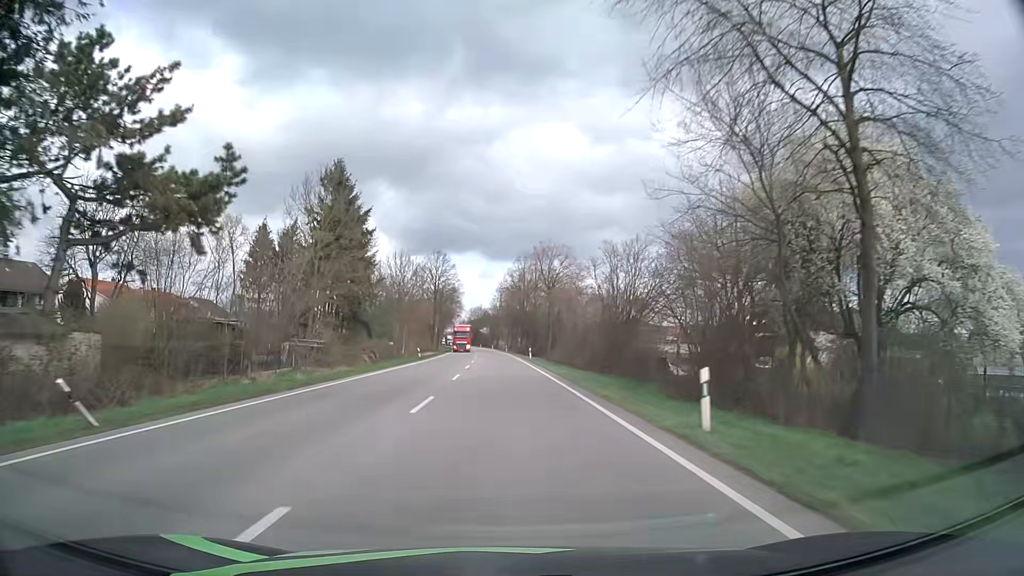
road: primary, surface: asphalt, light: Day
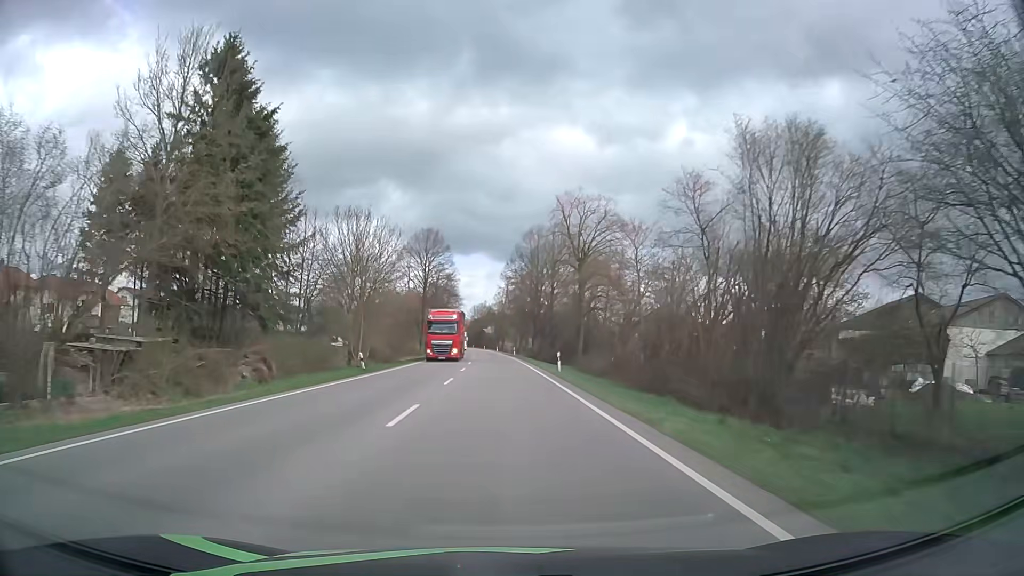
(-0.1, +26.1) m; -1°
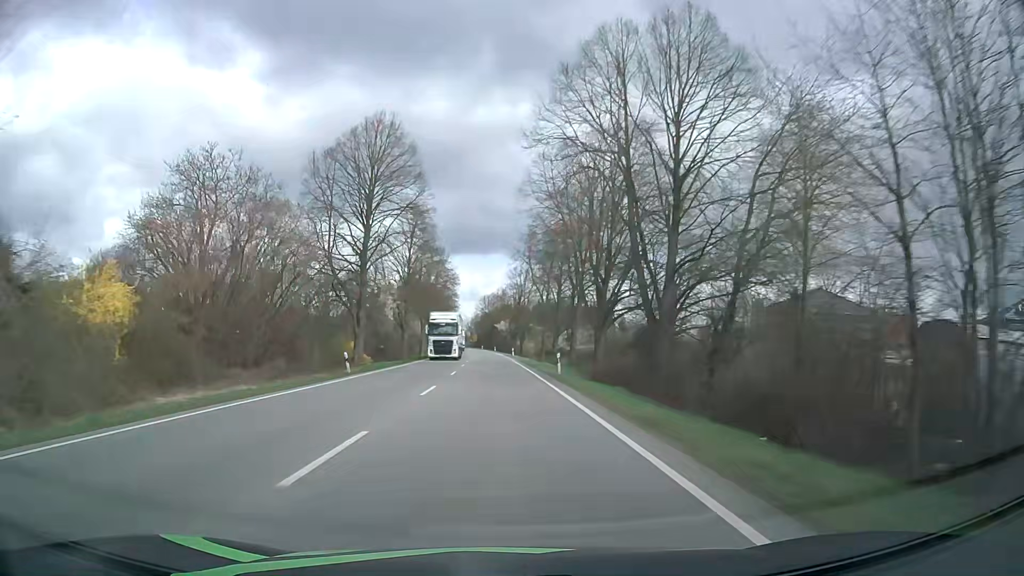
(-0.4, +52.7) m; -1°
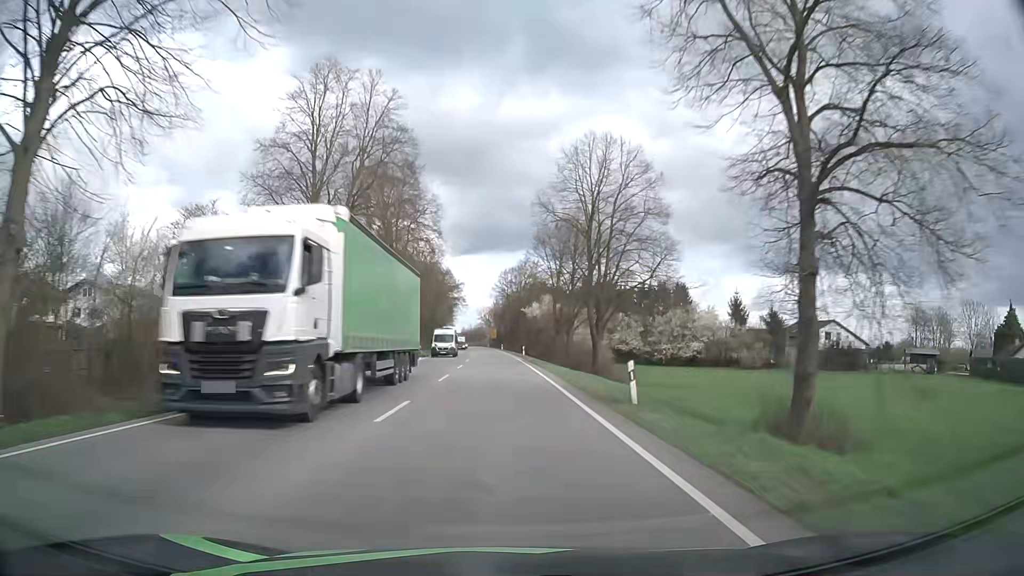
(-1.4, +66.3) m; -2°
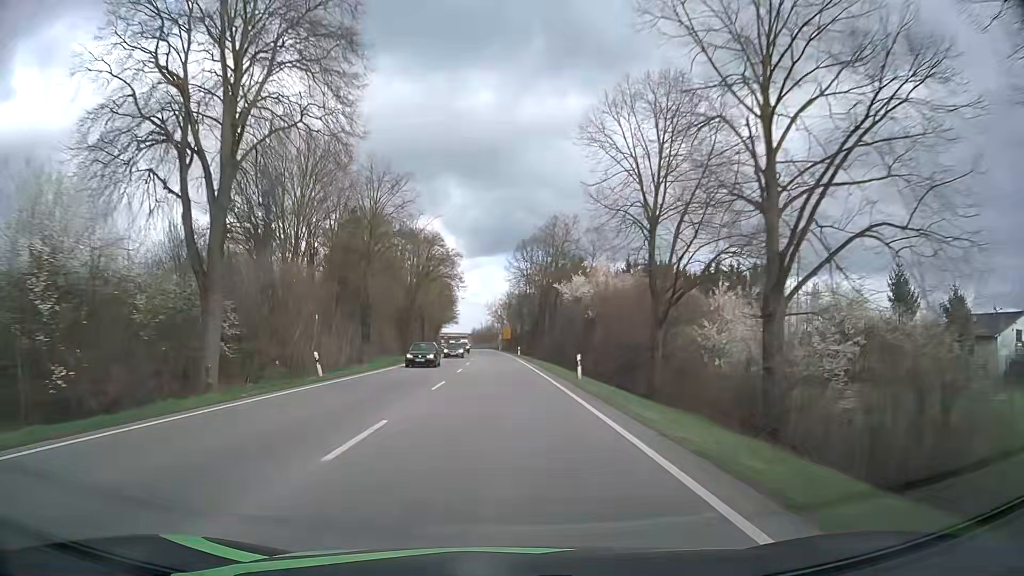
(-0.4, +39.7) m; -1°
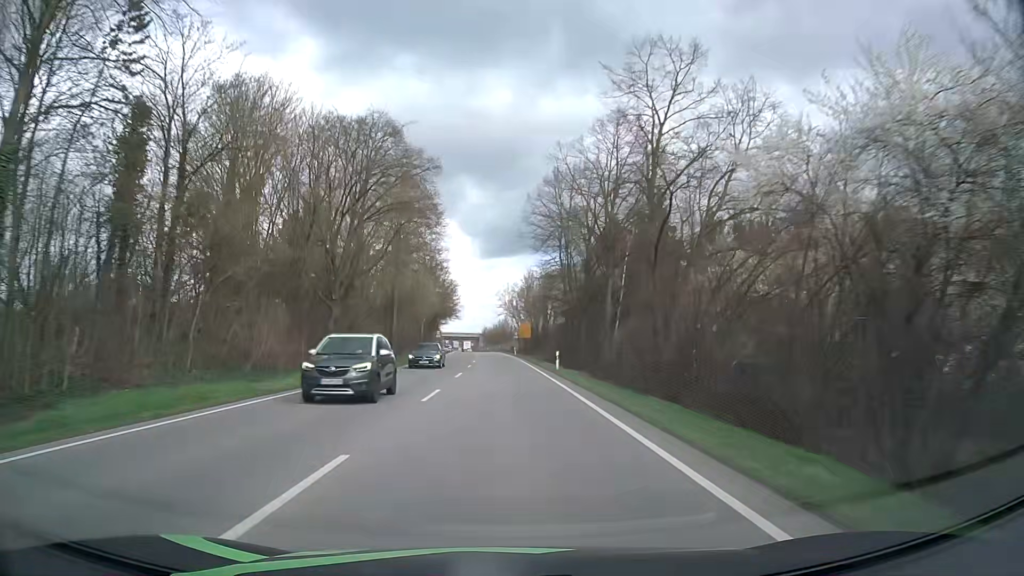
(-0.2, +39.4) m; -1°
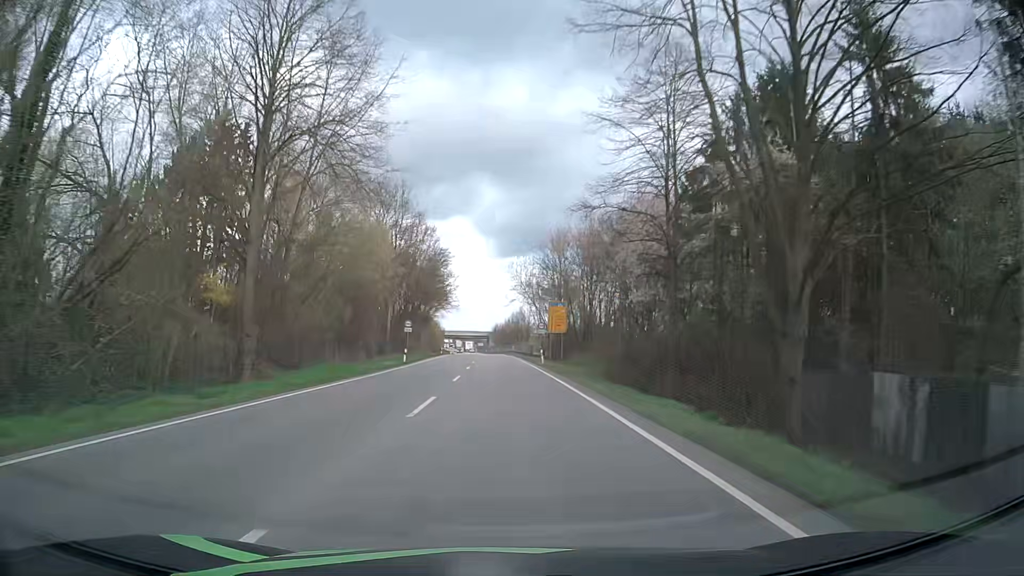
(-0.4, +39.1) m; -1°
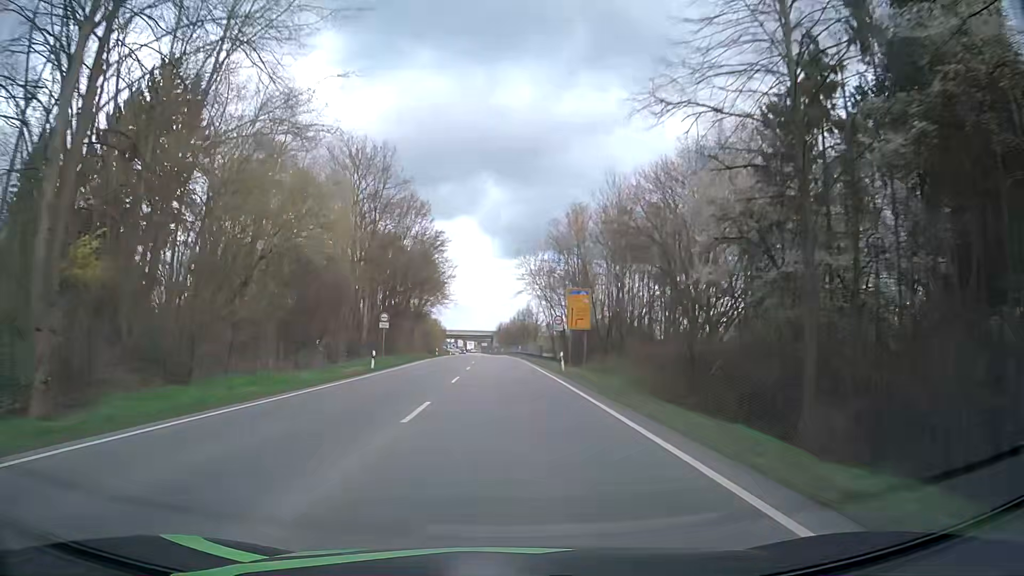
(0.0, +12.9) m; 0°
(0, +10) (0, +20) (0, +30) (-1, +40) (-1, +50) (-1, +60) (-1, +70) (-2, +80) (-2, +90) (-3, +100) m
